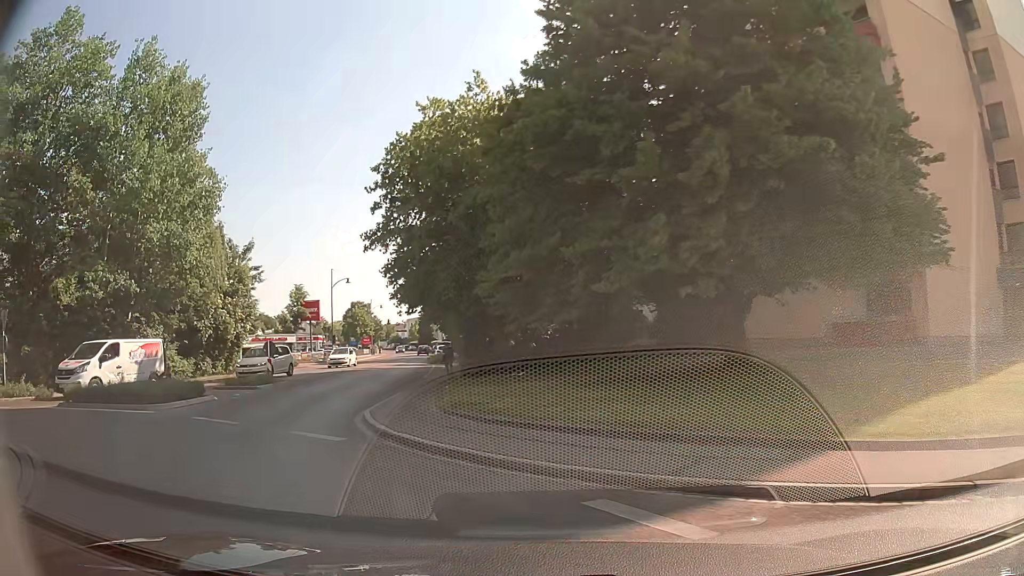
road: tertiary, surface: asphalt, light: Day
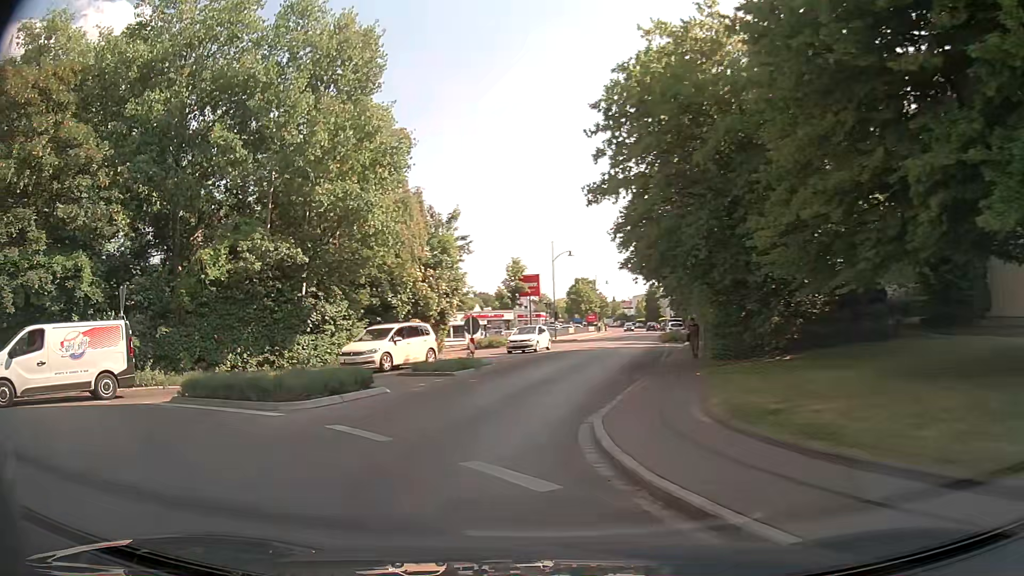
(-0.8, +4.8) m; -20°
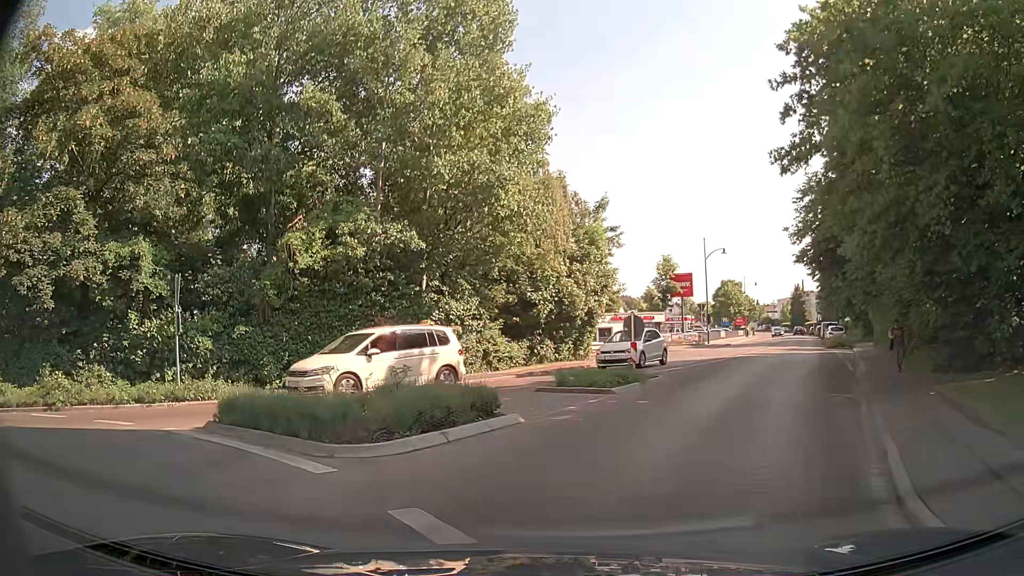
(-0.6, +4.8) m; -13°
